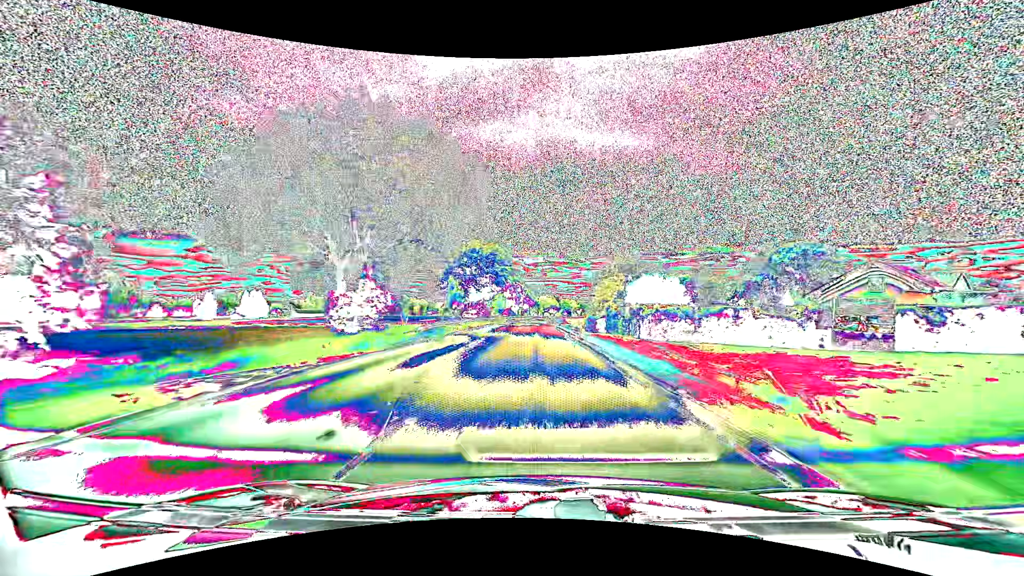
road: primary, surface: asphalt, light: Day
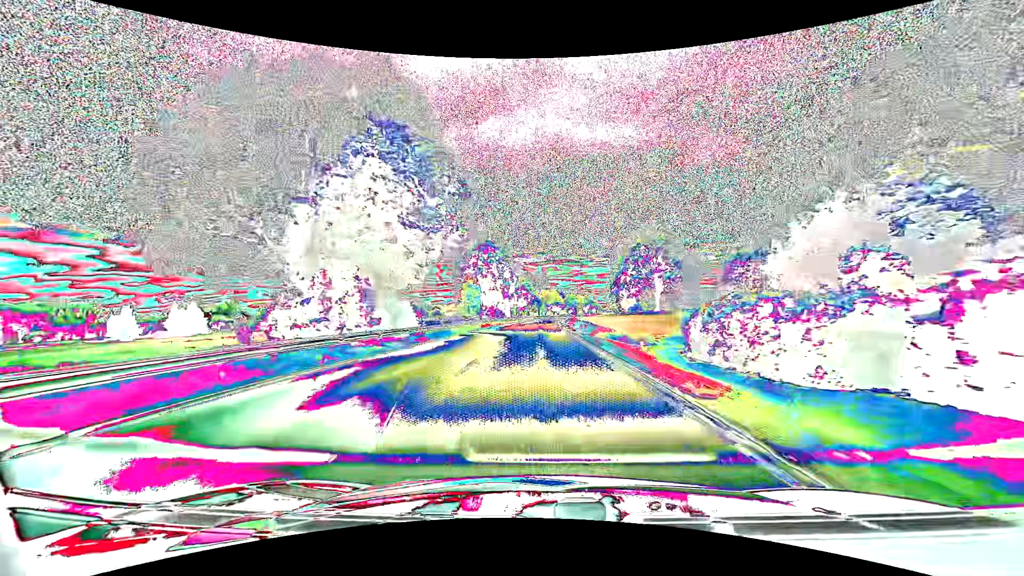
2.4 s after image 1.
(-0.1, +50.4) m; 0°
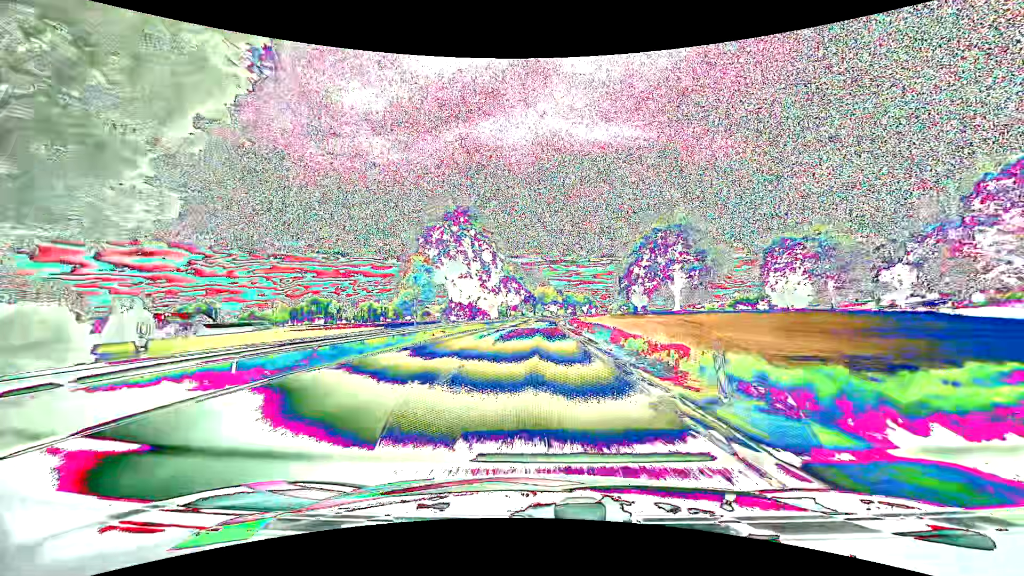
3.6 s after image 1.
(+0.1, +25.5) m; +1°
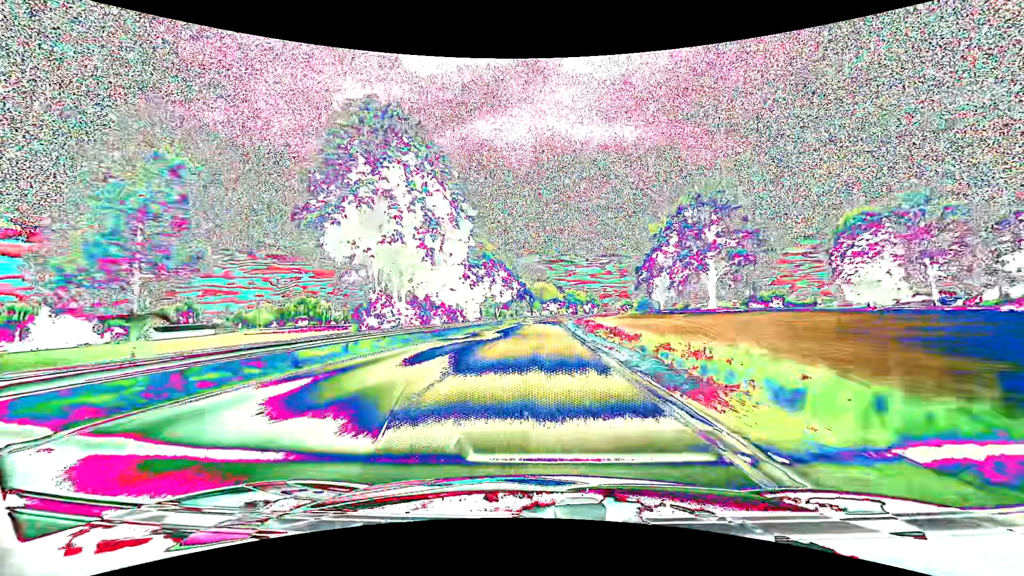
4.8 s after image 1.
(+0.1, +25.7) m; 0°
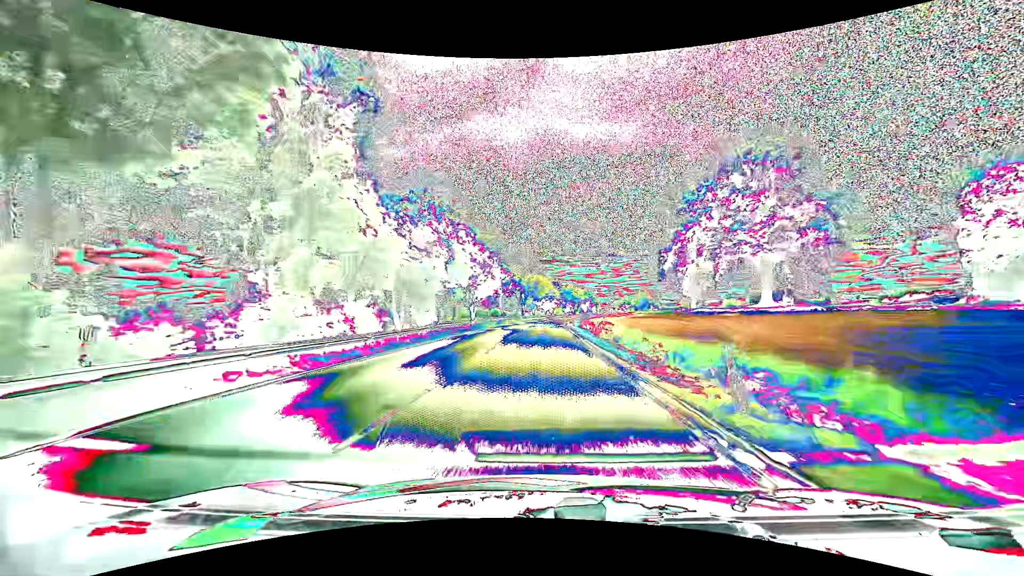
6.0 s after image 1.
(+0.2, +26.0) m; +1°
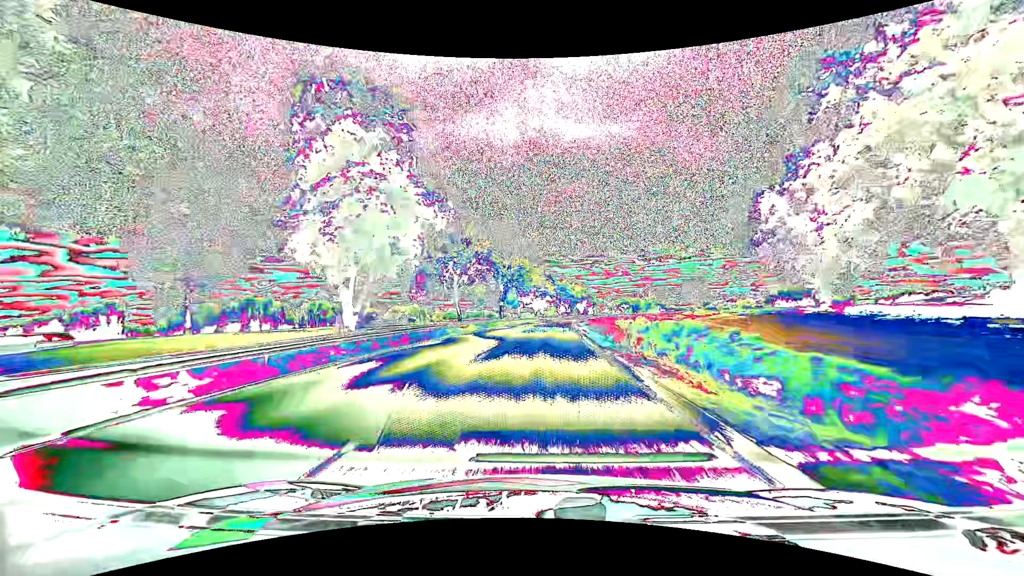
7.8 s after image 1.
(+0.4, +39.4) m; +1°
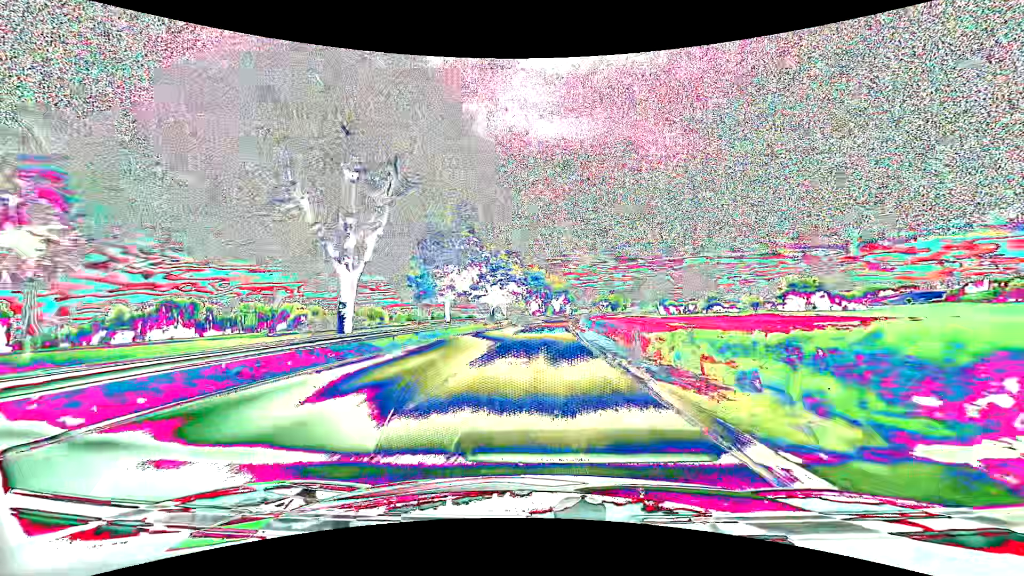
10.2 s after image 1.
(+1.5, +53.5) m; +3°
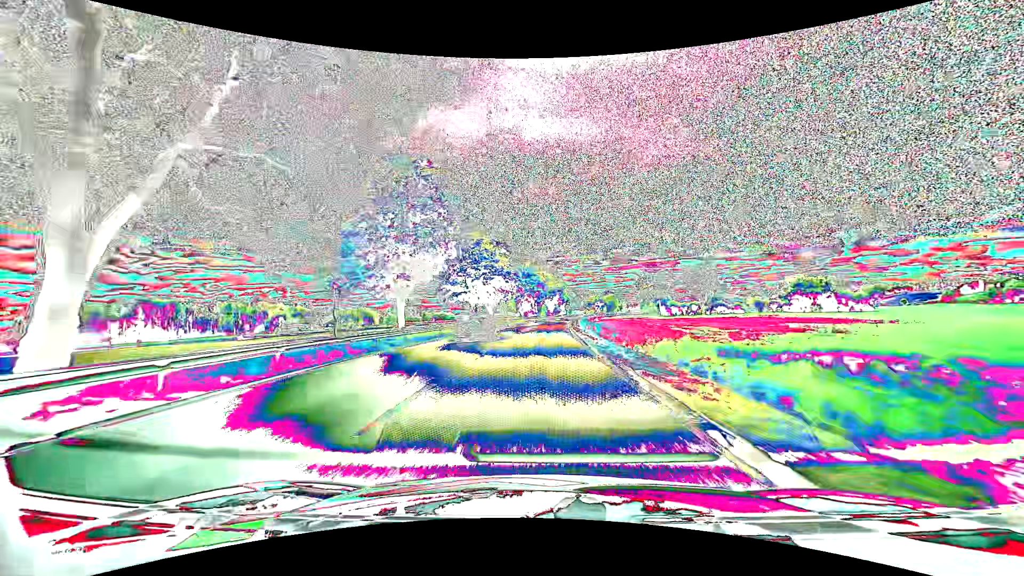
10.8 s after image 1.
(+0.1, +13.6) m; +1°
(0, +10) (0, +20) (0, +30) (+1, +40) (+1, +50) (+2, +60) (+2, +70) (+3, +80) (+4, +90) (+5, +100) m
